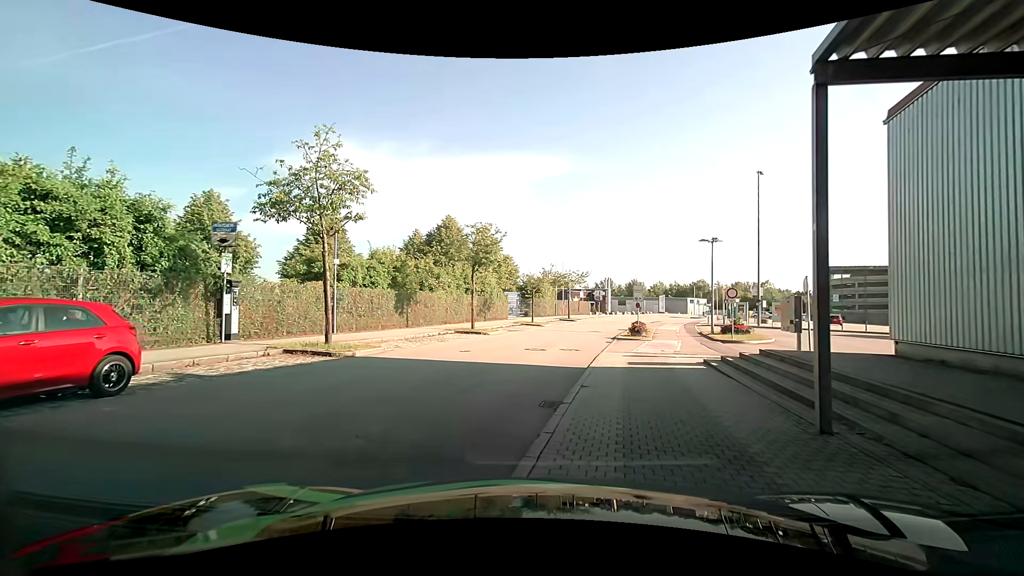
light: Day
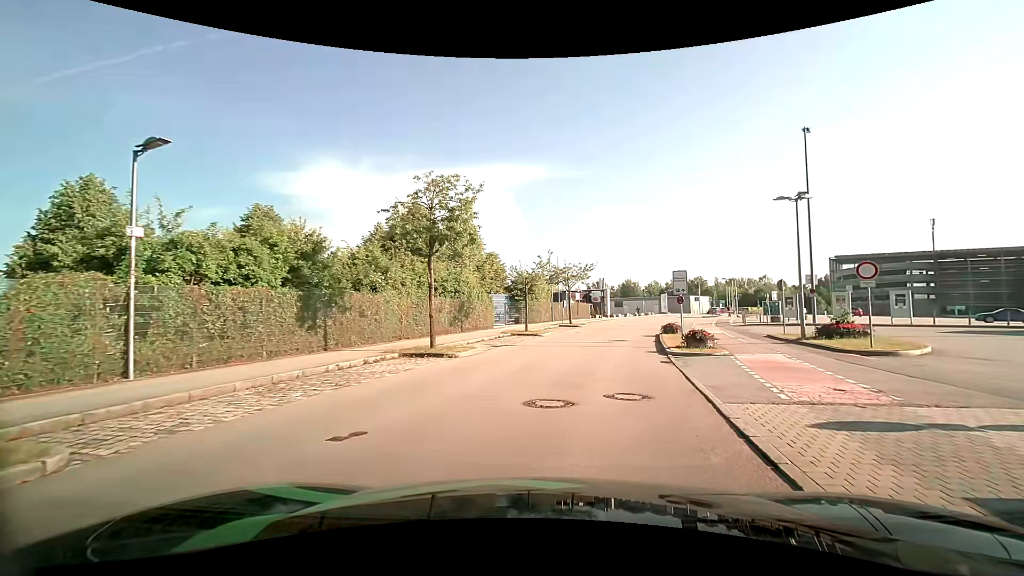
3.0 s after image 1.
(-0.8, +11.7) m; -1°
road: residential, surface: asphalt
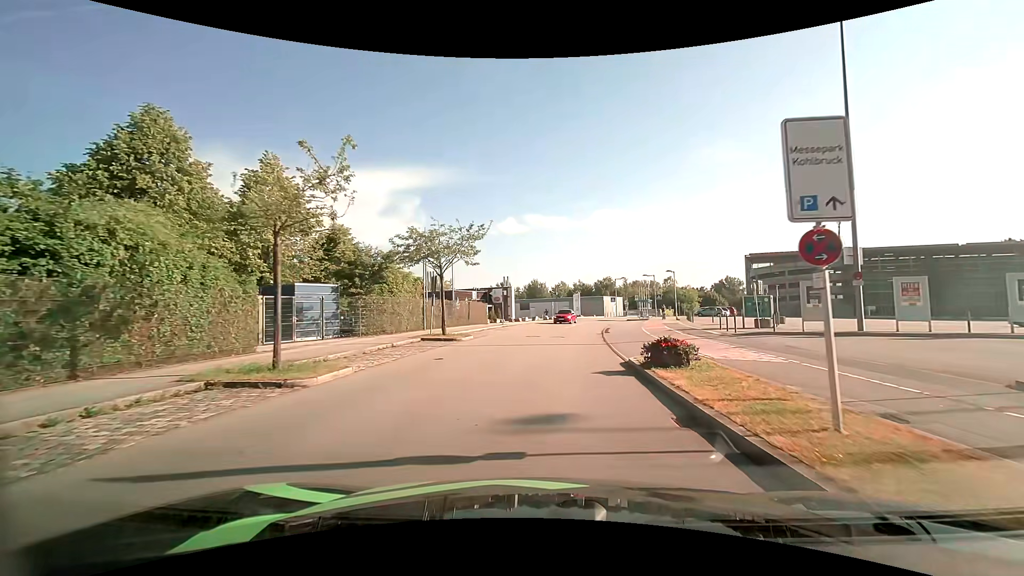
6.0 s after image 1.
(+2.4, +20.4) m; +10°
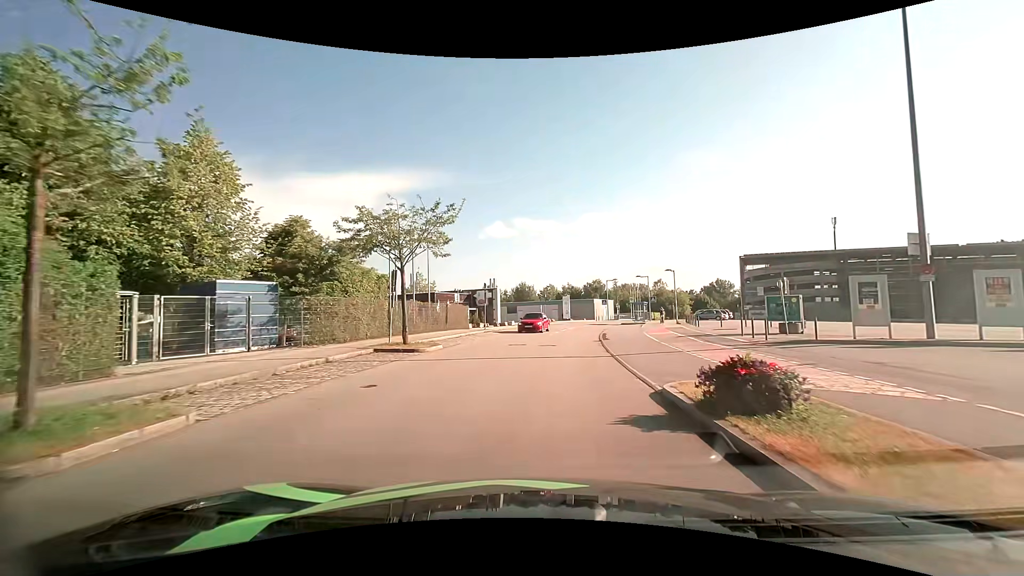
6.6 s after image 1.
(+0.1, +5.1) m; +1°
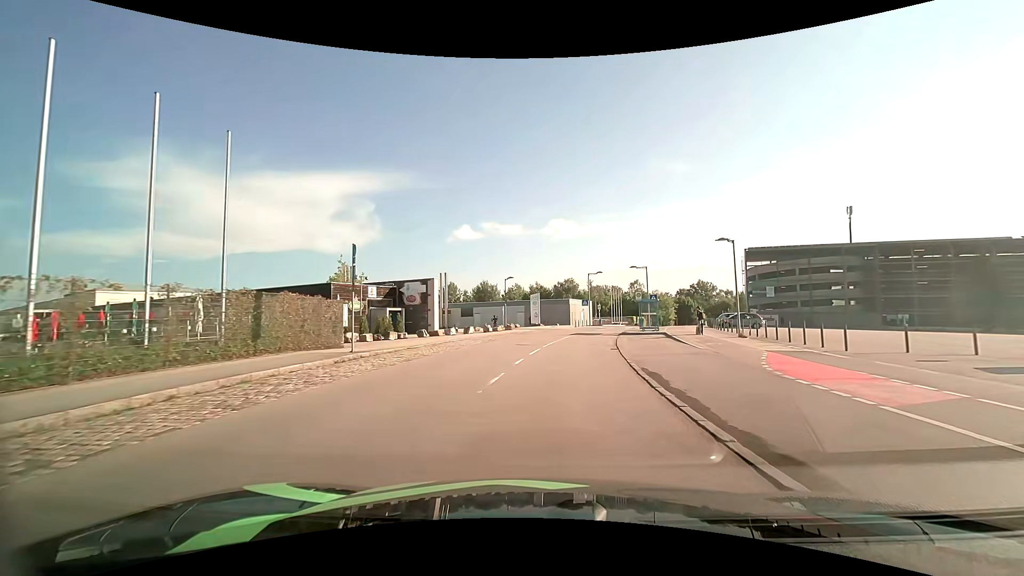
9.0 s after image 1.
(+0.9, +22.5) m; +3°
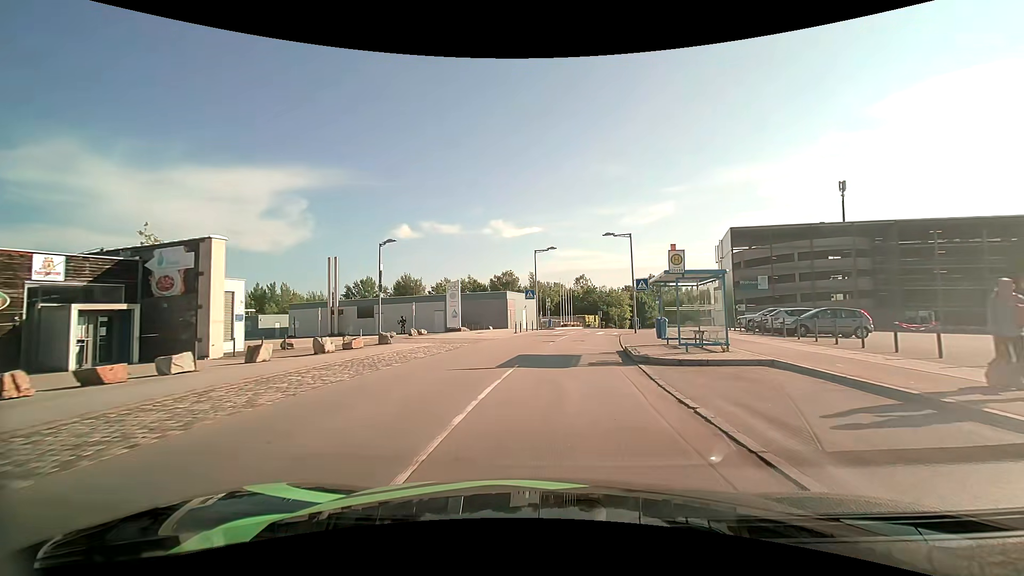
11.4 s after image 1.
(+1.6, +23.9) m; +7°
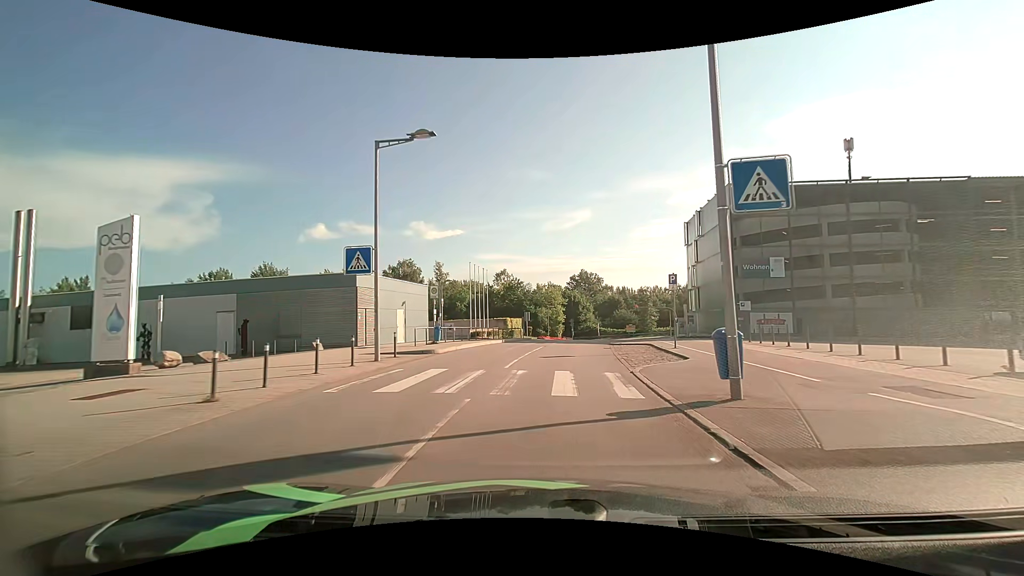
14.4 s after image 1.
(+2.2, +27.9) m; +9°
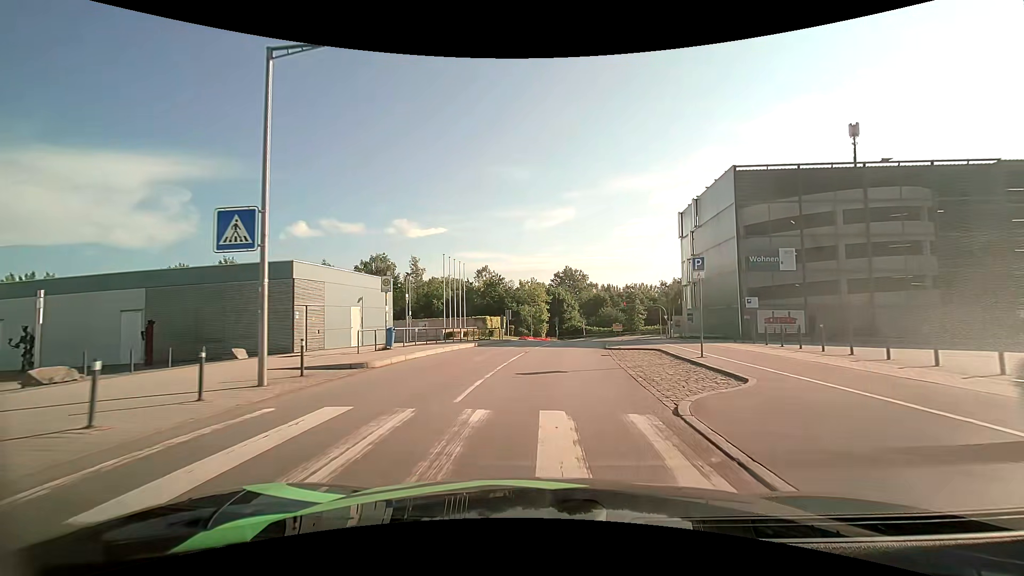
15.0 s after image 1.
(+0.1, +5.6) m; +2°
(0, +10) (+1, +20) (+1, +30) (+2, +40) (+4, +50) (+5, +60) (+7, +69) (+10, +79) (+11, +89) (+6, +98) m
